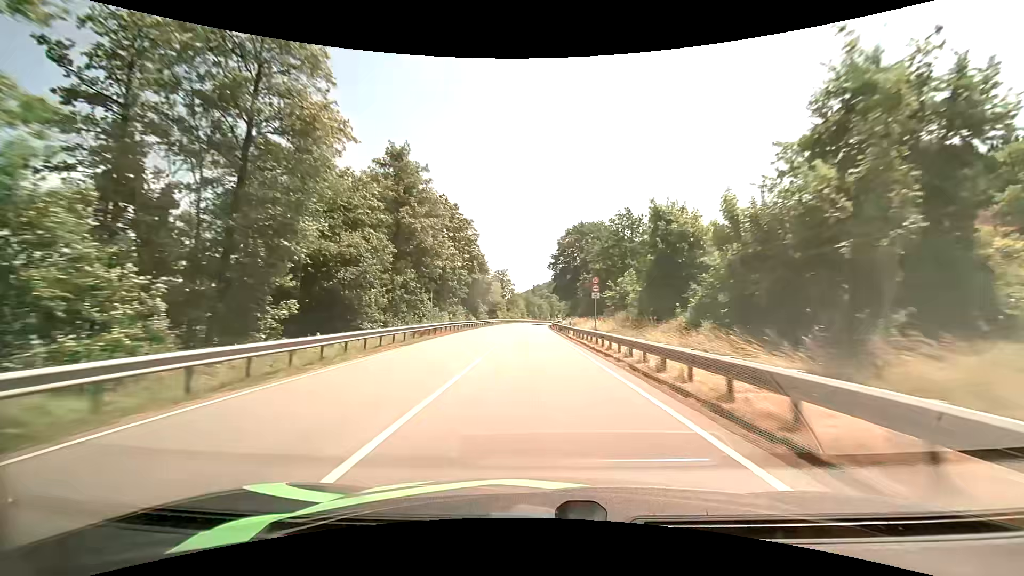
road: primary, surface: asphalt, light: Day
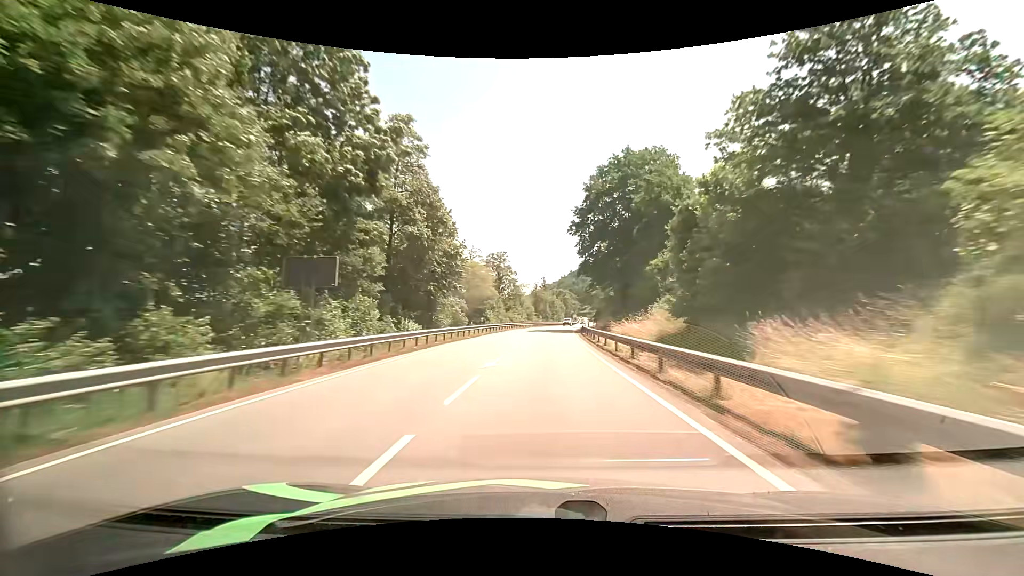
(-1.0, +43.8) m; -2°
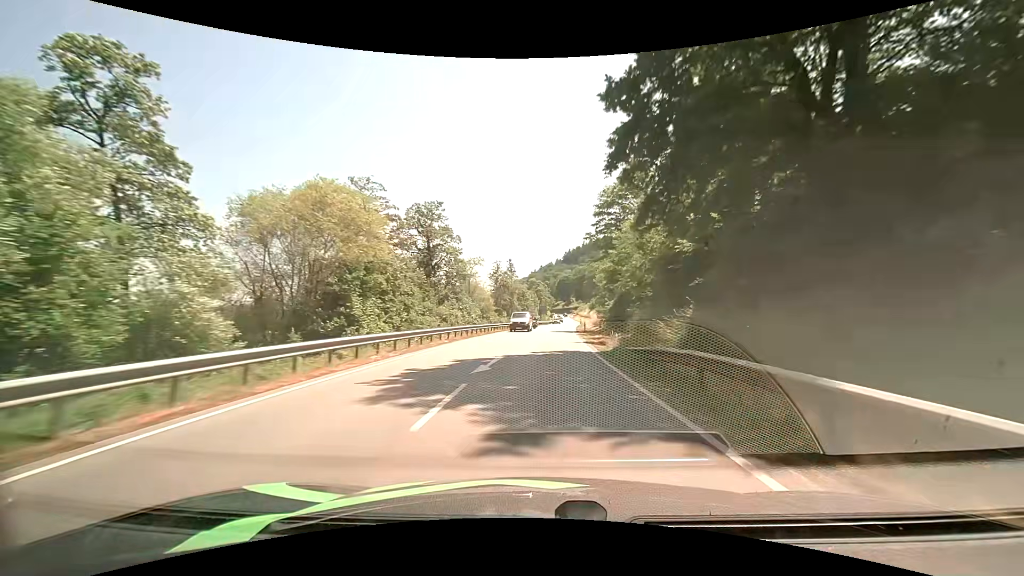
(+1.2, +43.5) m; +4°
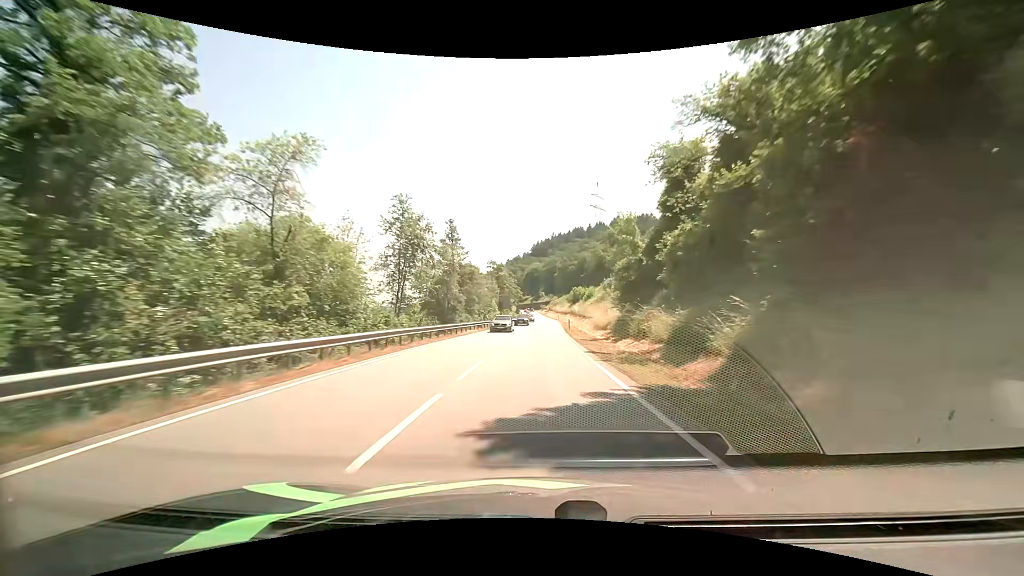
(+0.9, +43.6) m; +3°
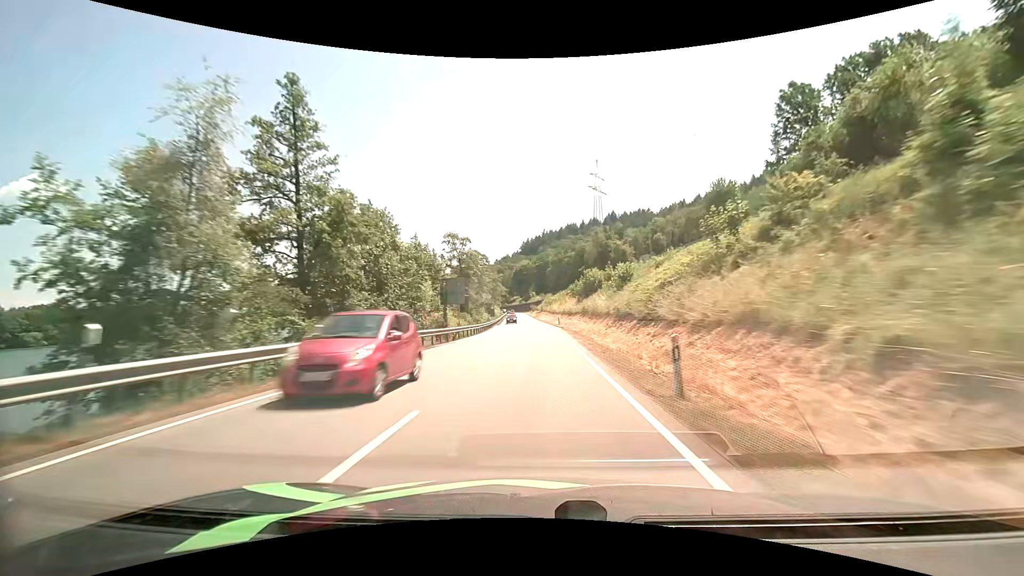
(+0.8, +43.9) m; +1°
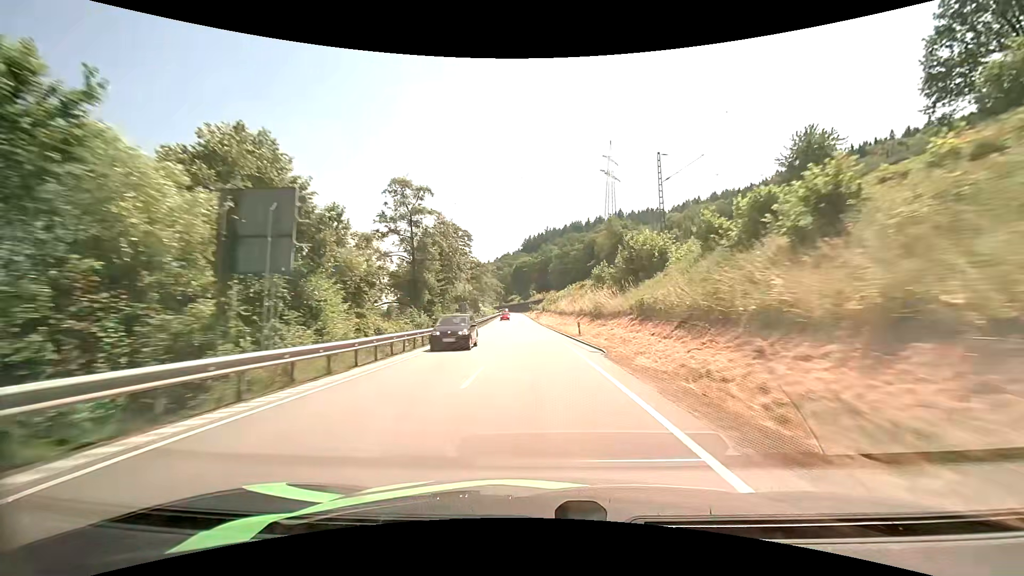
(+0.1, +29.4) m; 0°
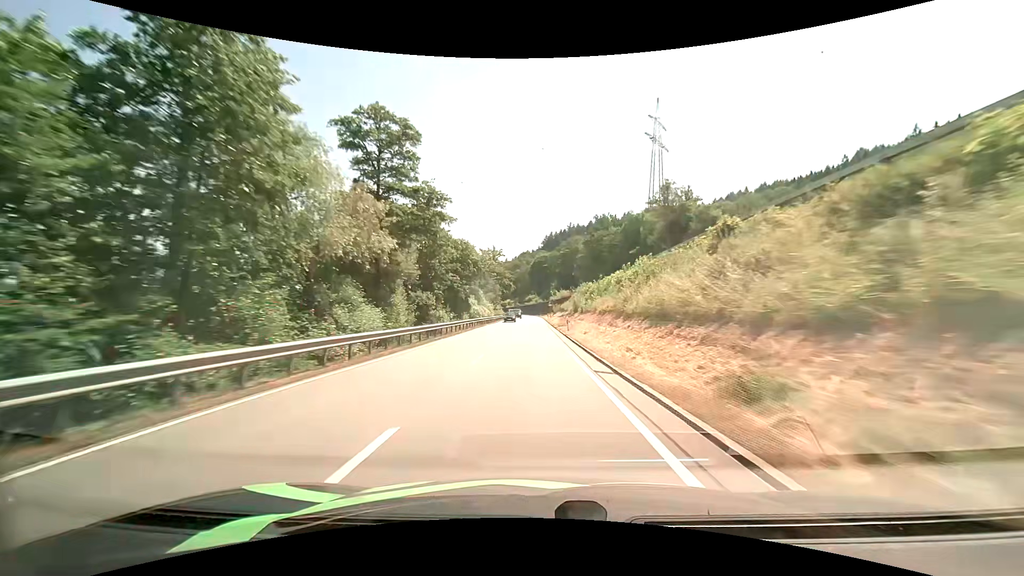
(-0.7, +43.2) m; -2°
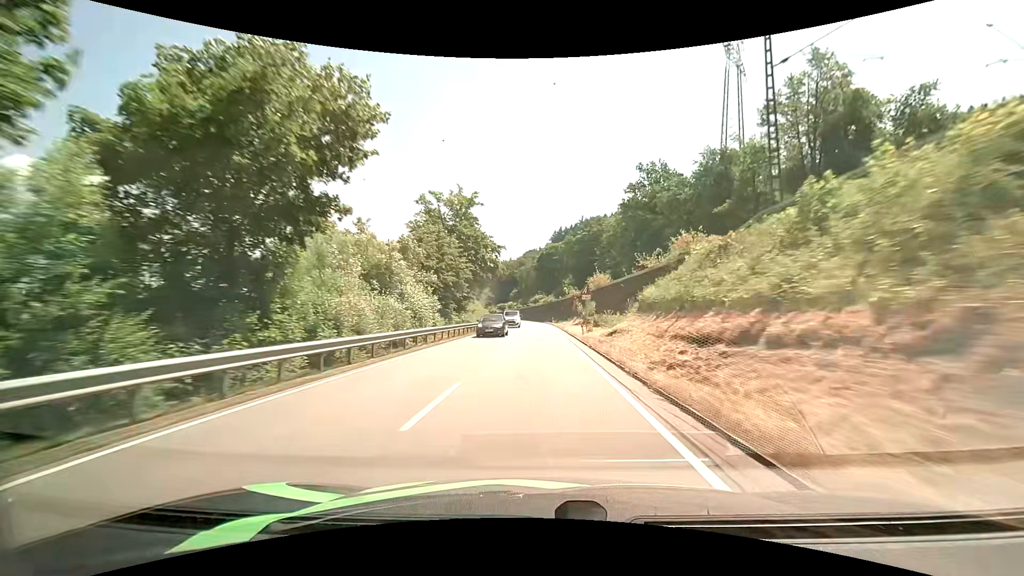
(-0.6, +55.3) m; -1°
(0, +10) (0, +20) (0, +30) (0, +40) (0, +50) (0, +60) (0, +70) (-1, +80) (-2, +90) (-3, +100) m
